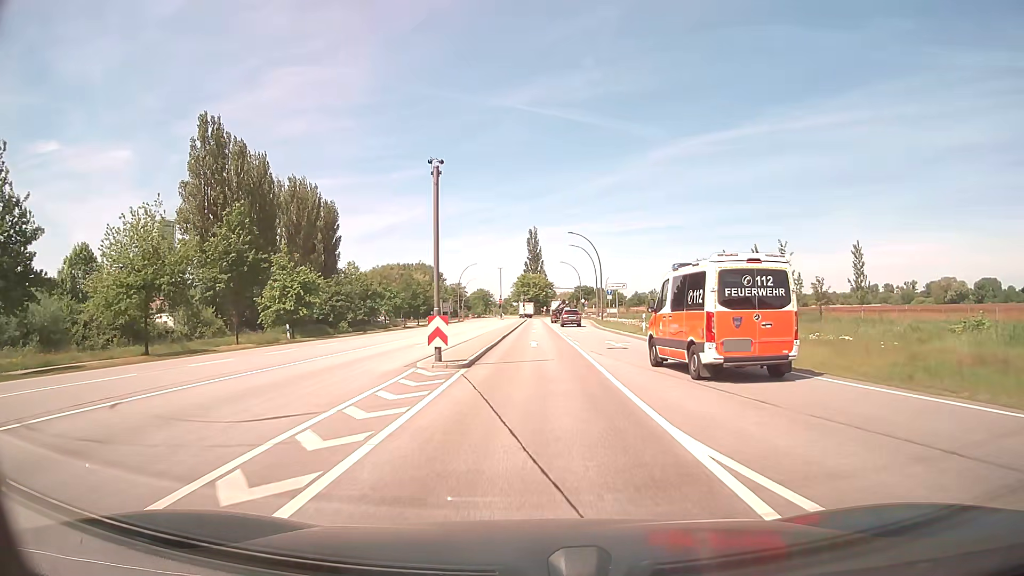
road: secondary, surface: asphalt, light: Day
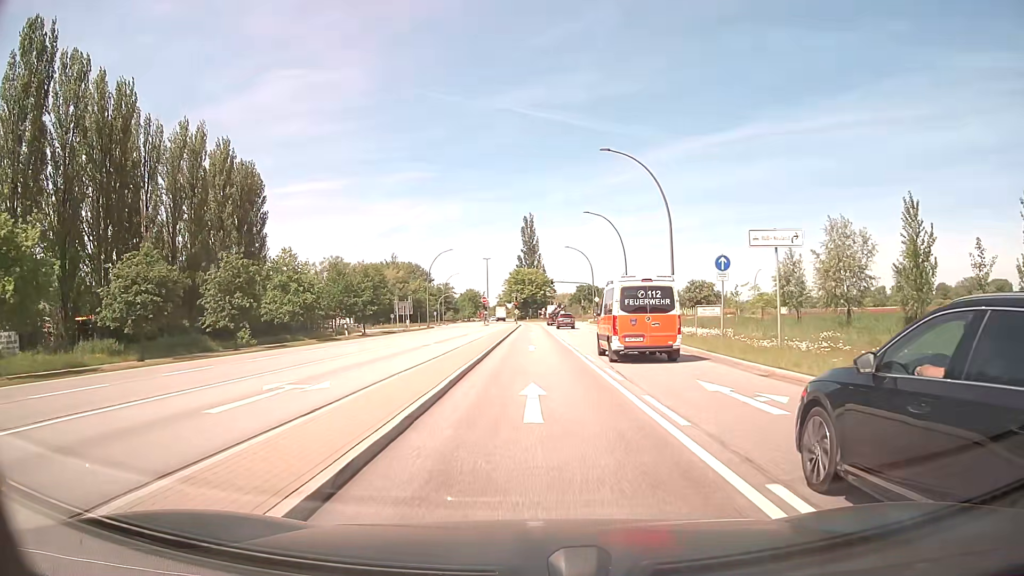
(0.0, +37.9) m; 0°
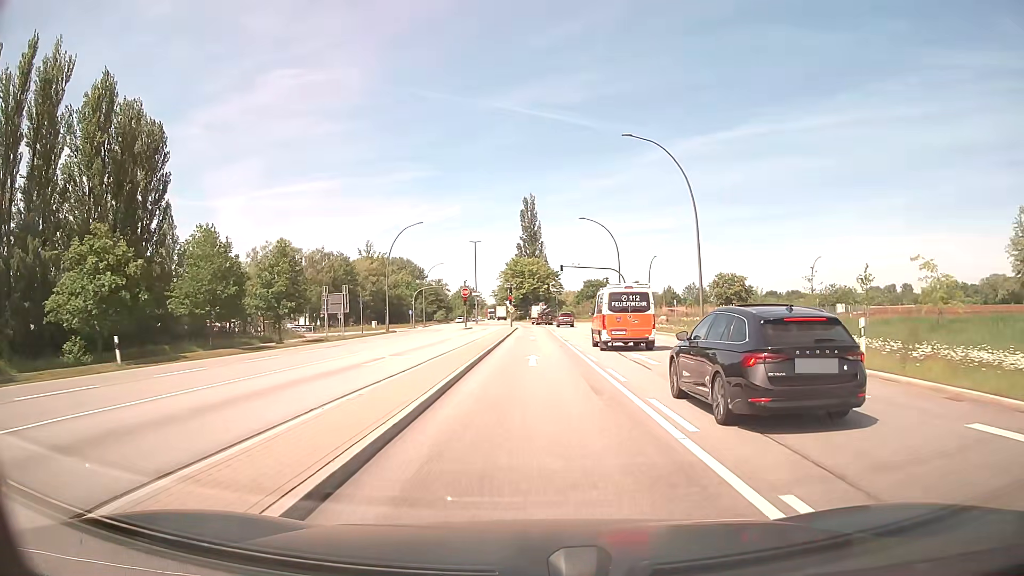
(0.0, +30.5) m; 0°
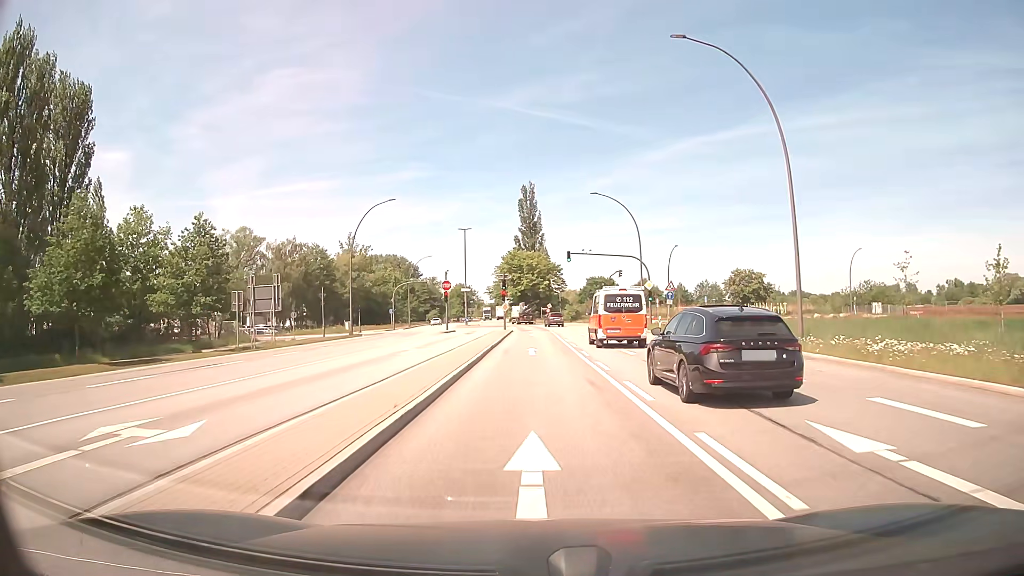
(0.0, +15.3) m; 0°
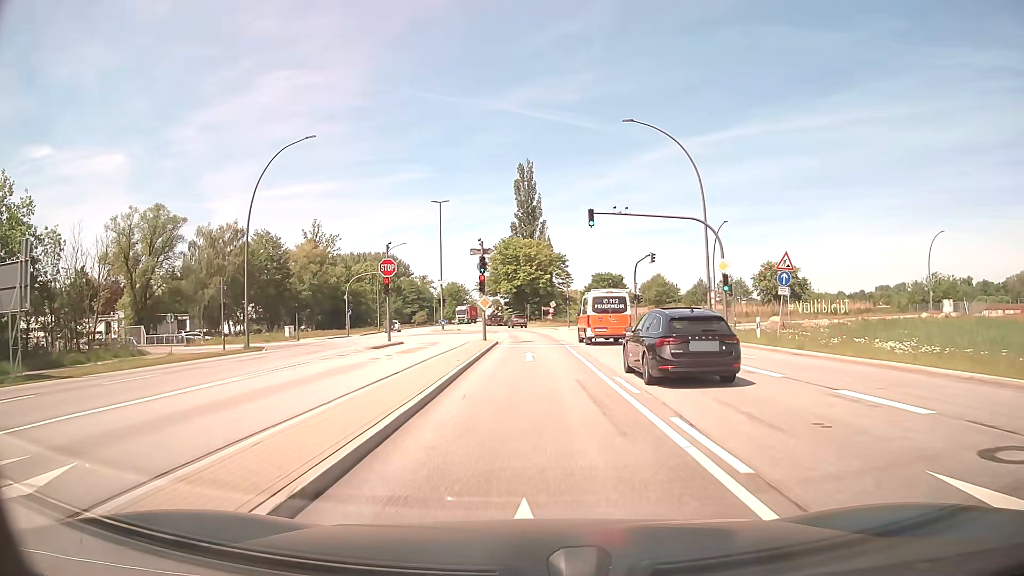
(+0.1, +23.0) m; 0°
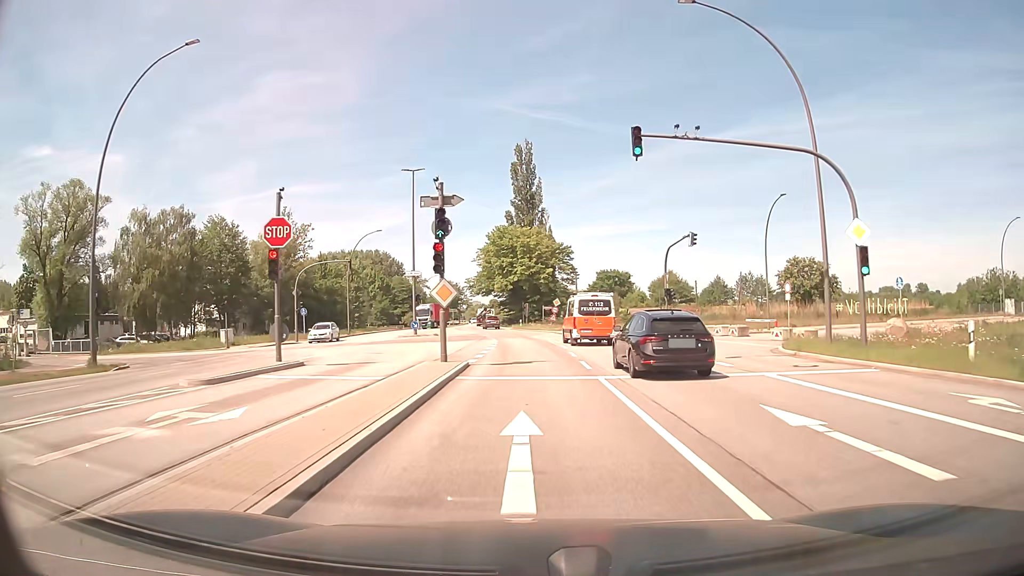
(0.0, +15.3) m; 0°
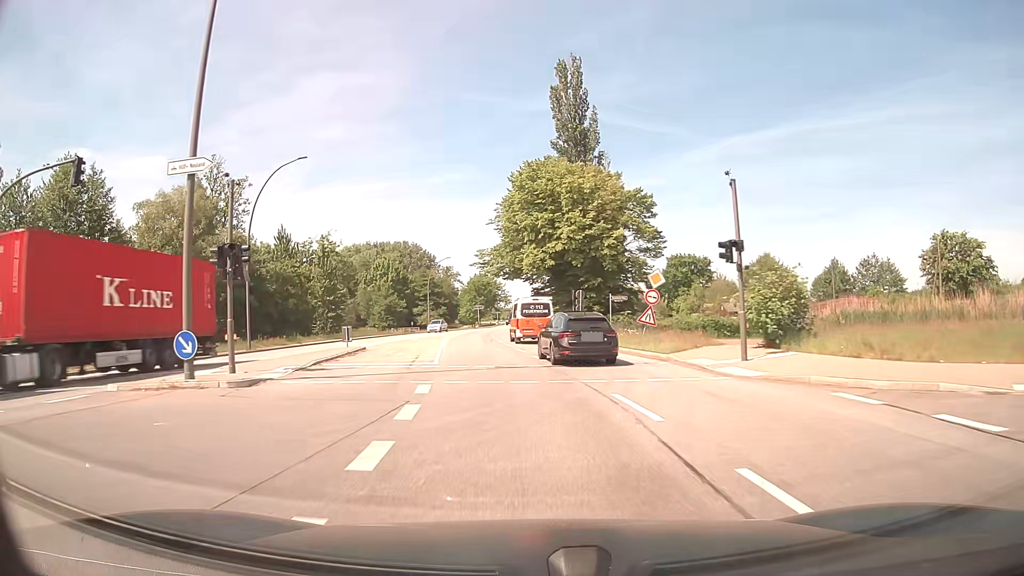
(-0.6, +38.3) m; -4°
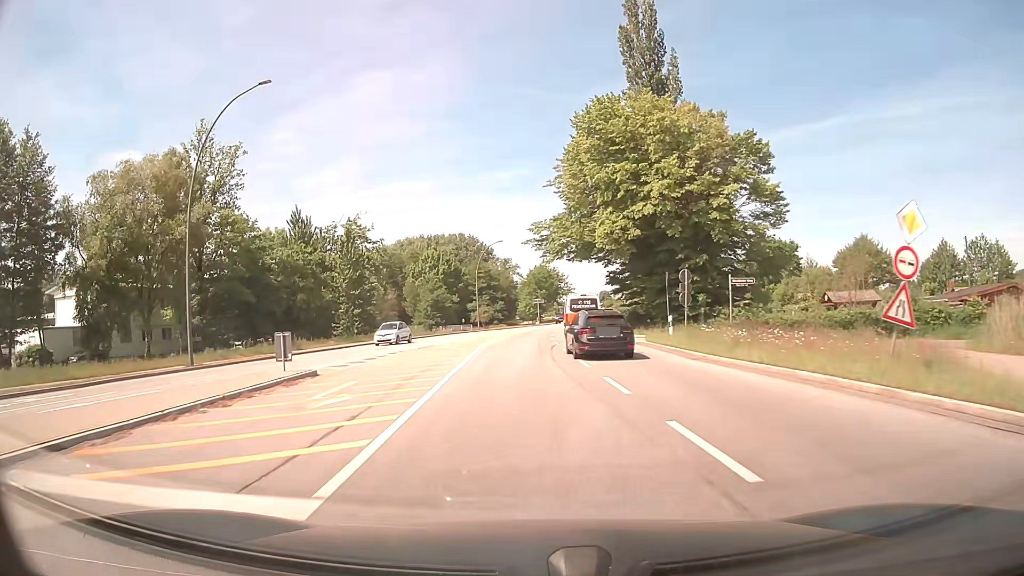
(-0.6, +15.2) m; -5°
(0, +10) (-1, +20) (-1, +30) (-1, +40) (0, +50) (+1, +60) (+3, +70) (+5, +80) (+7, +89) (+8, +99) m
